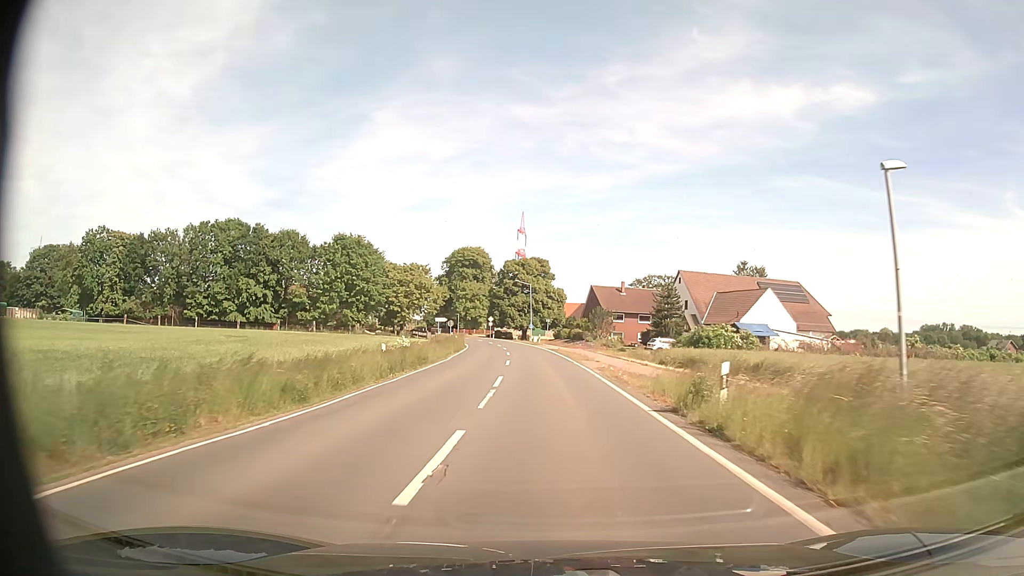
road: secondary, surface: asphalt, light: Day
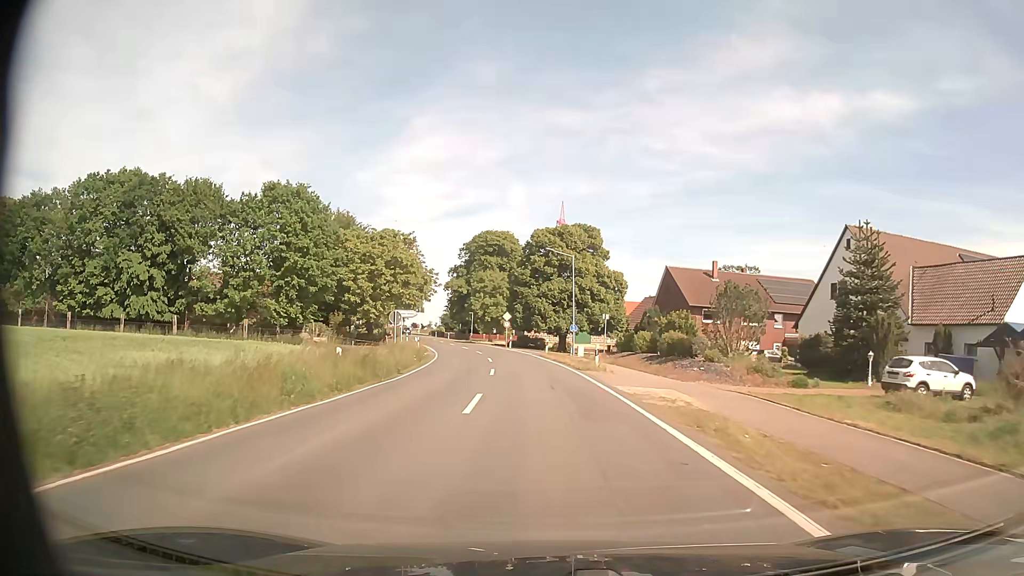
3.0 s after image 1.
(-0.9, +40.9) m; -3°
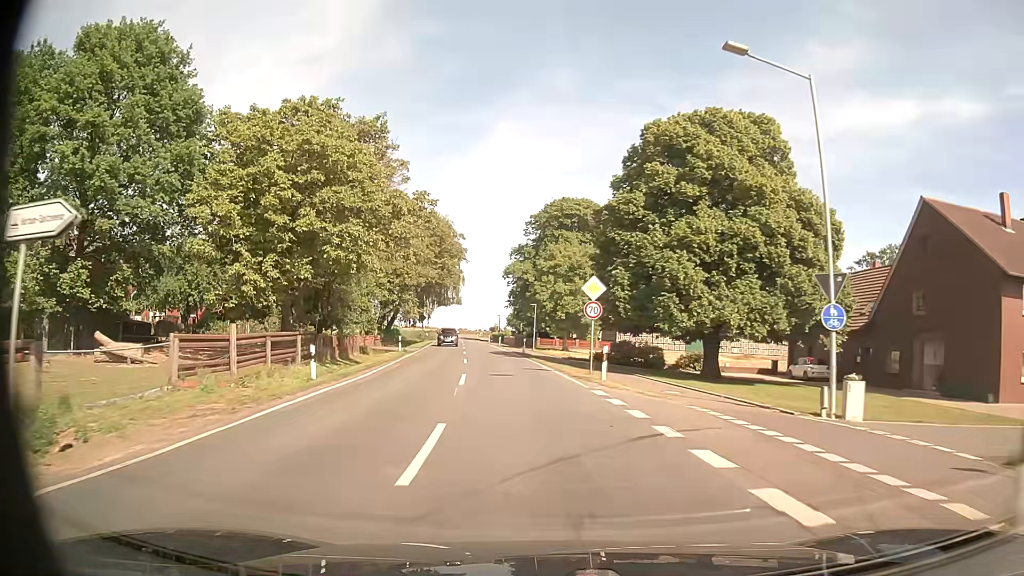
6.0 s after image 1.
(-2.4, +41.0) m; -7°
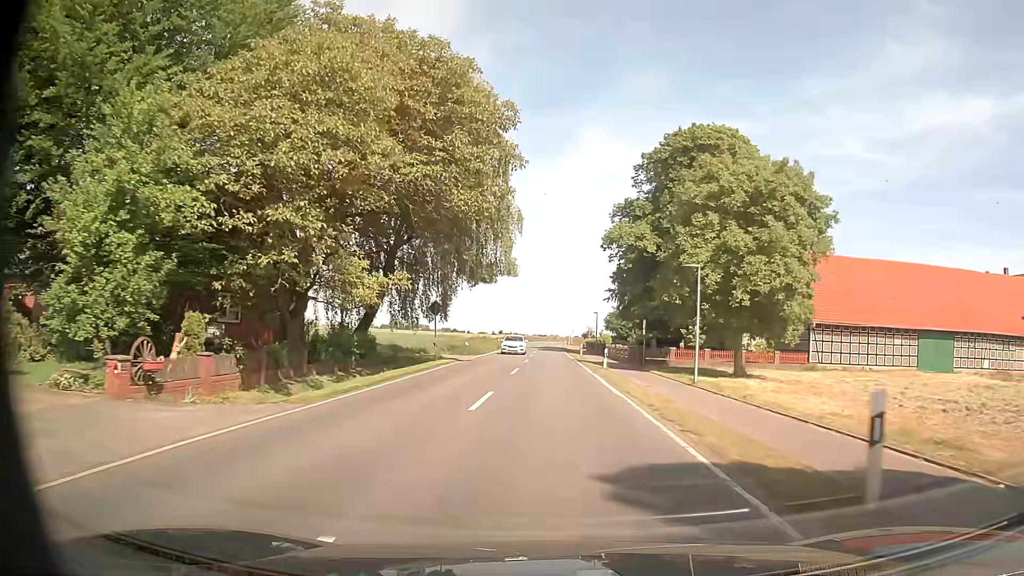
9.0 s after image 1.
(-3.2, +41.0) m; -8°
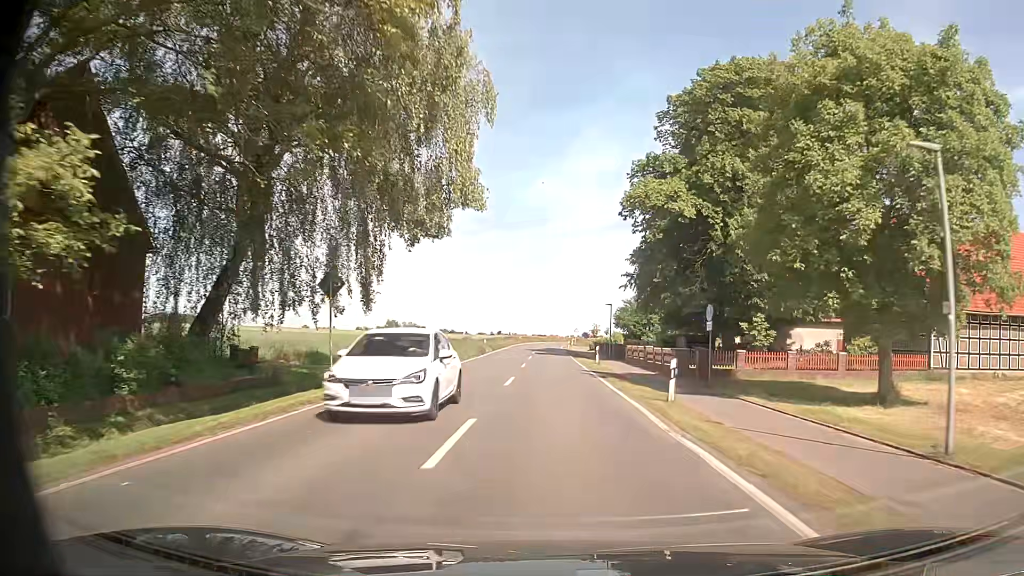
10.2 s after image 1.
(+0.1, +17.3) m; 0°
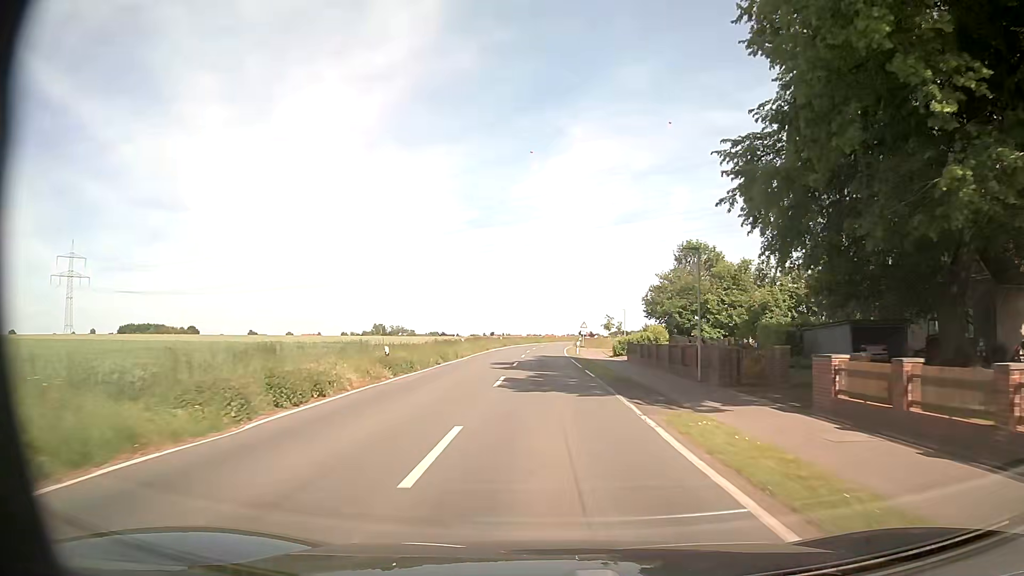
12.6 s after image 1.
(+0.5, +36.4) m; +1°
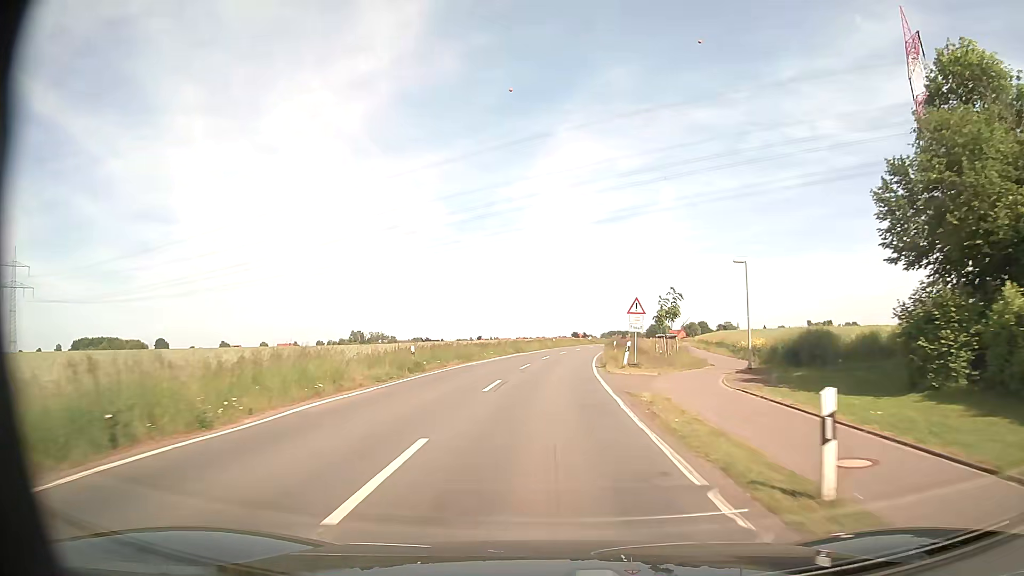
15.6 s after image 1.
(0.0, +48.5) m; +1°
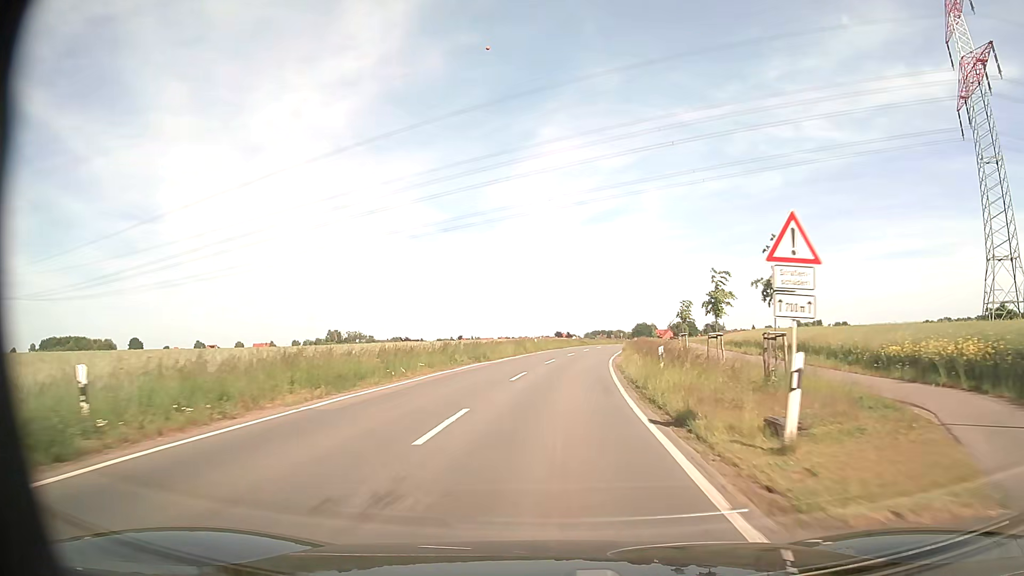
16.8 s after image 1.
(+0.2, +20.2) m; +1°
(0, +10) (0, +20) (+1, +30) (+2, +40) (+3, +50) (+5, +60) (+6, +70) (+8, +79) (+10, +89) (+12, +99) m
